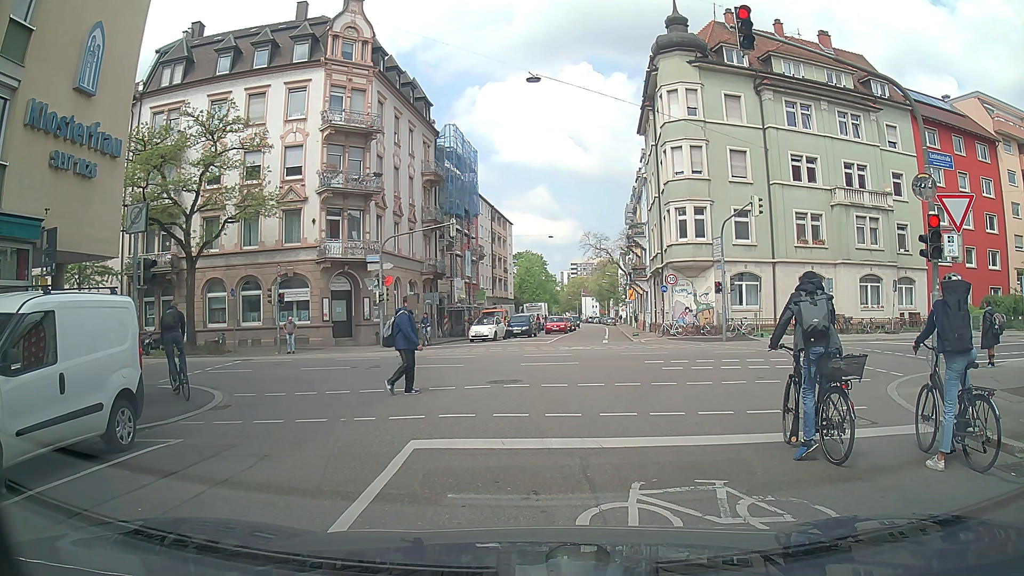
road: residential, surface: asphalt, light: Day
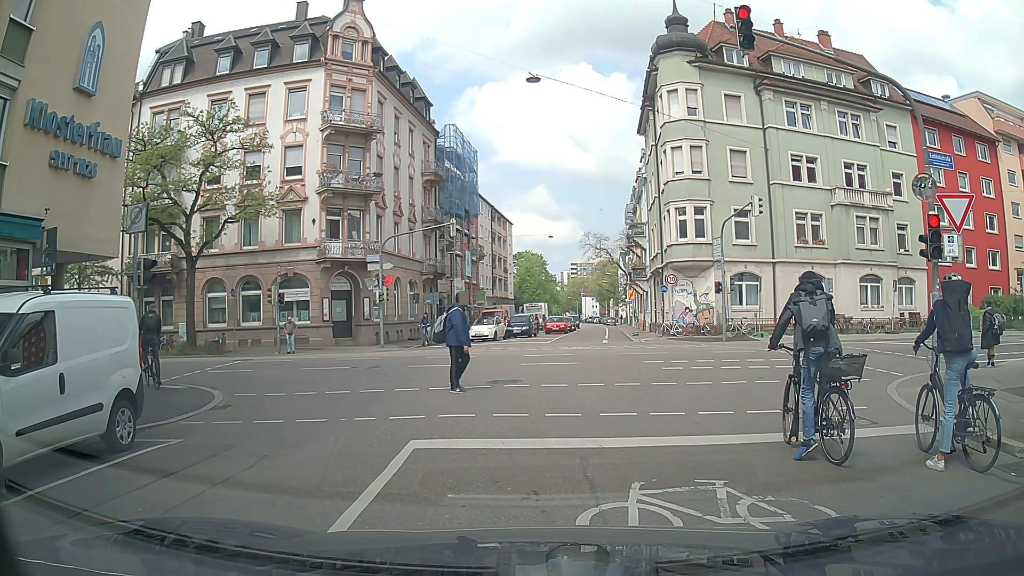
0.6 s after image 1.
(0.0, 0.0) m; 0°
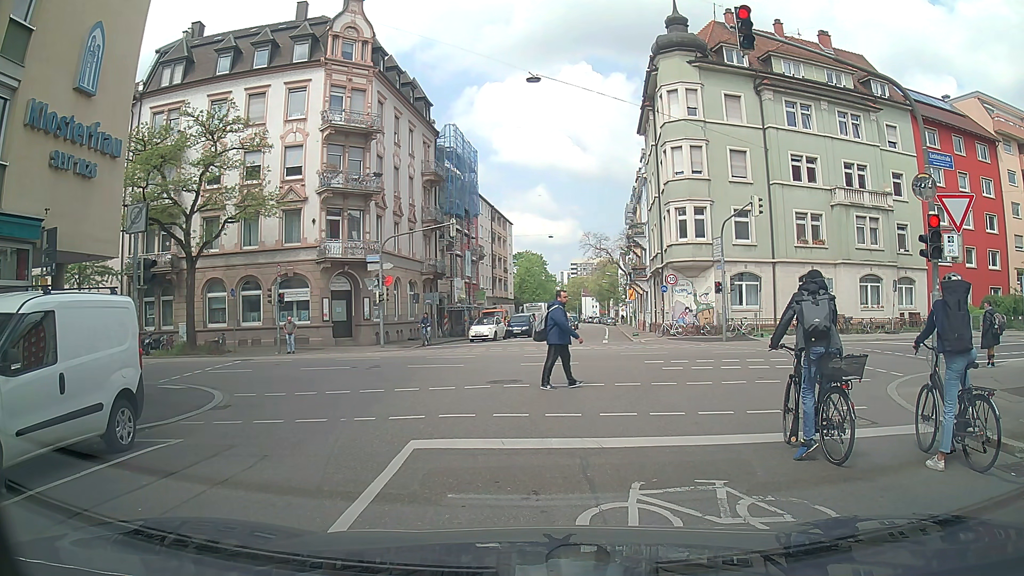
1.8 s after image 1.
(0.0, 0.0) m; 0°
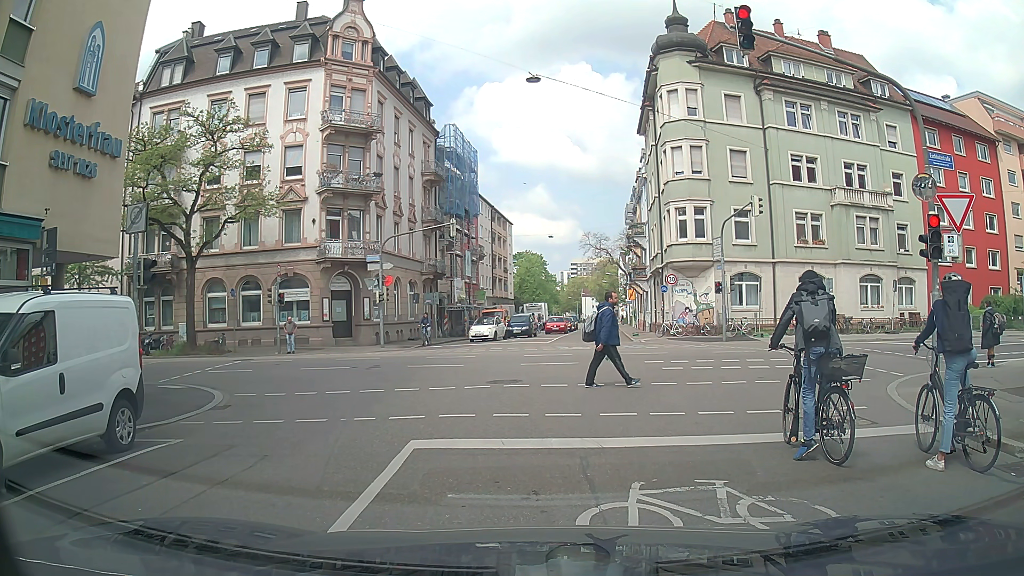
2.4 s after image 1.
(0.0, 0.0) m; 0°
